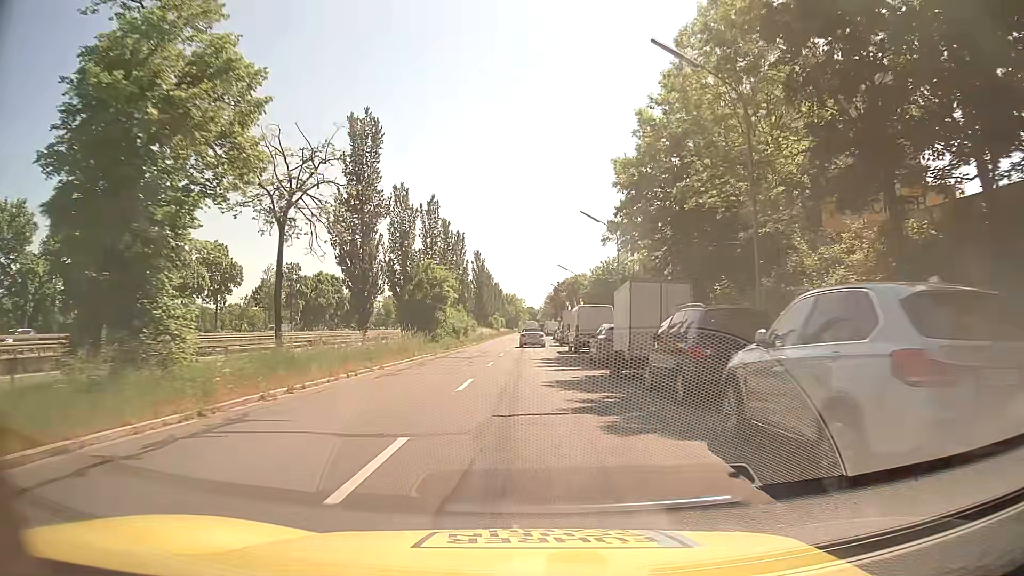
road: tertiary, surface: asphalt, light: Day
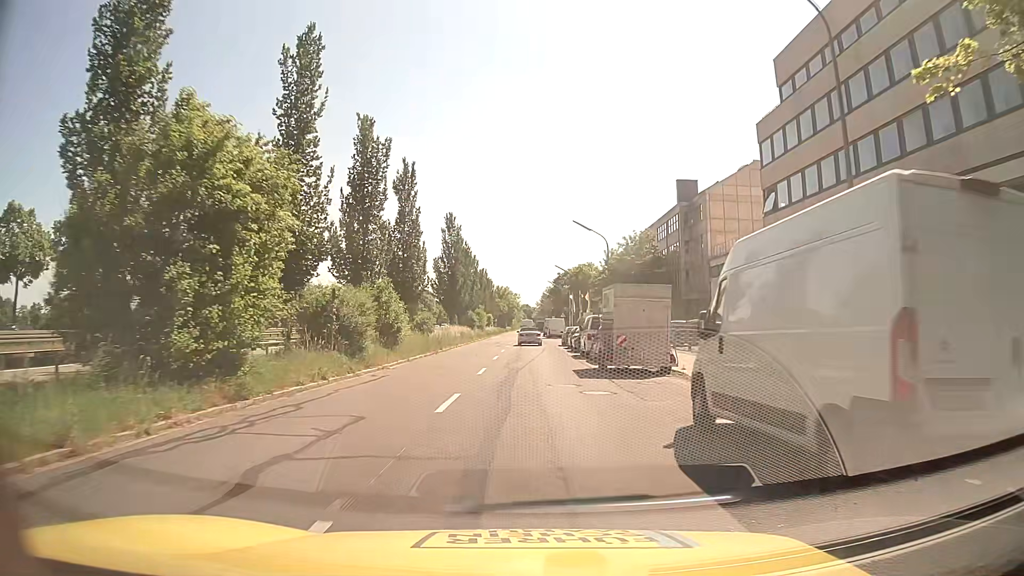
(+0.2, +30.8) m; 0°
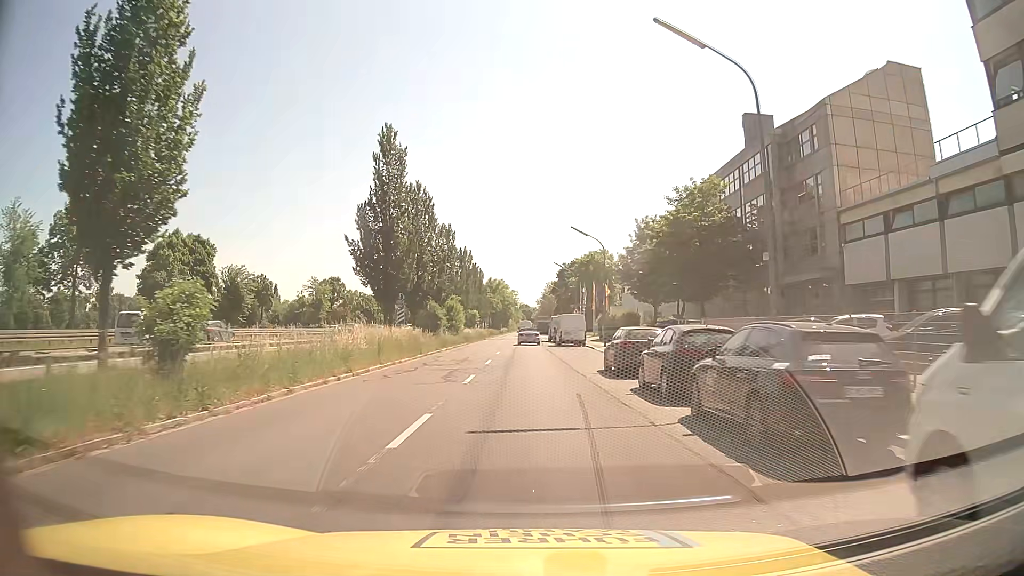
(+0.3, +30.3) m; 0°
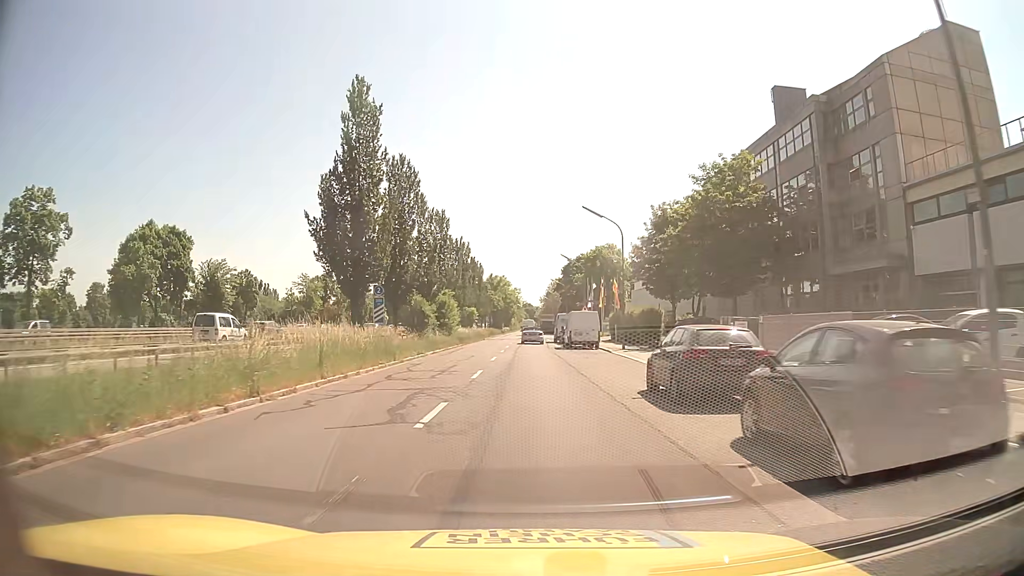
(0.0, +7.6) m; 0°
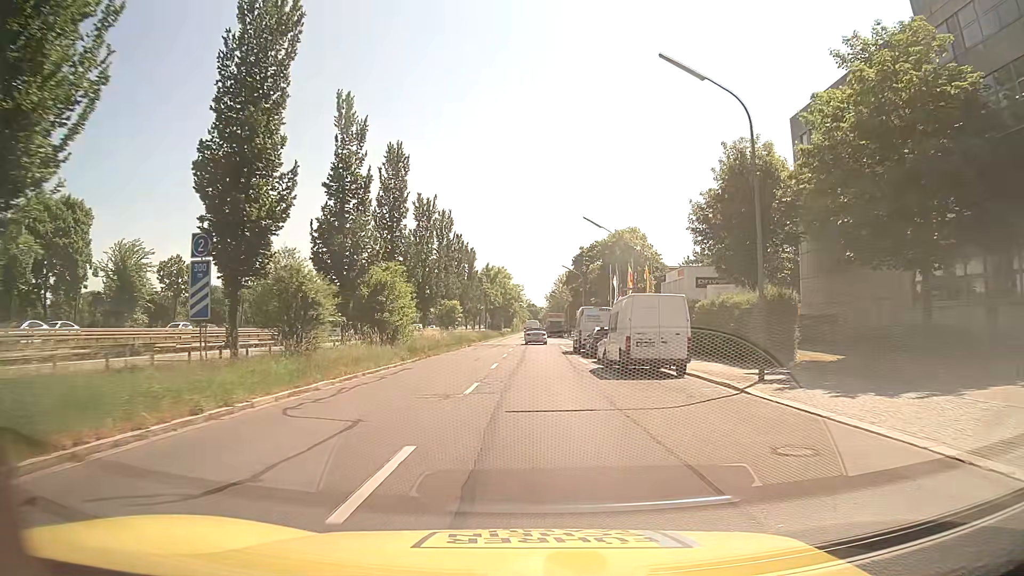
(-0.1, +22.7) m; 0°
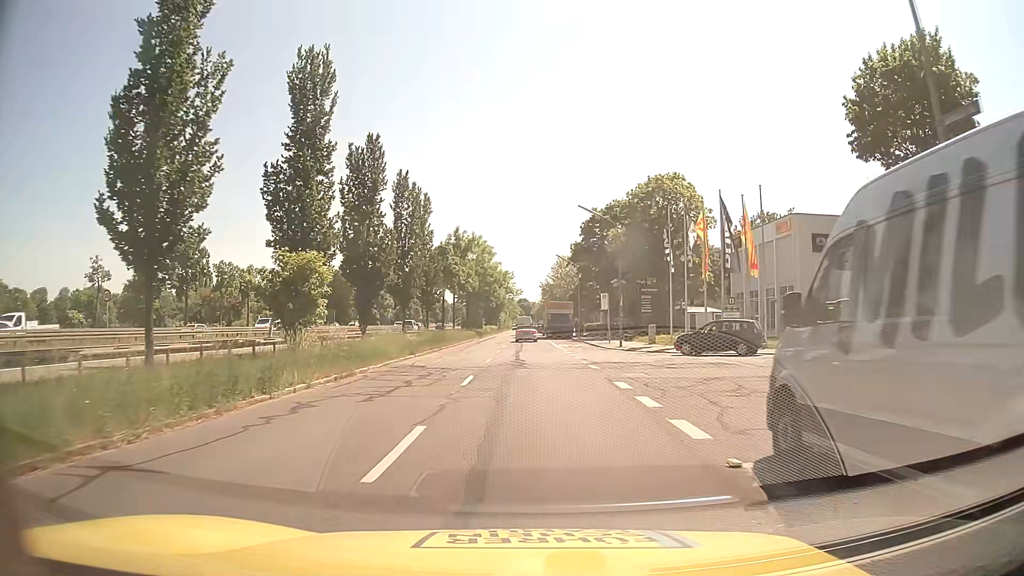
(0.0, +34.8) m; 0°
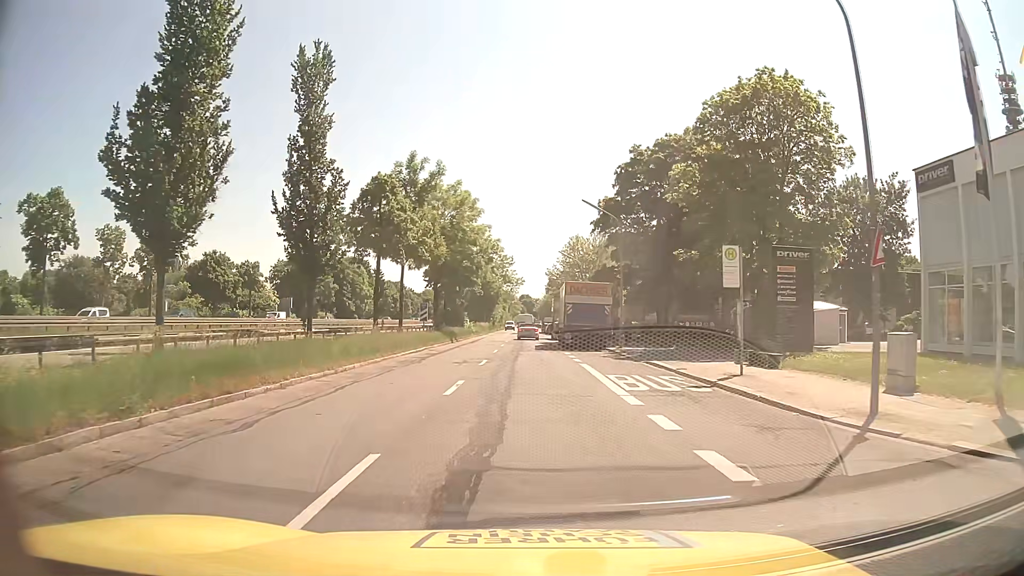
(+0.3, +29.1) m; +1°
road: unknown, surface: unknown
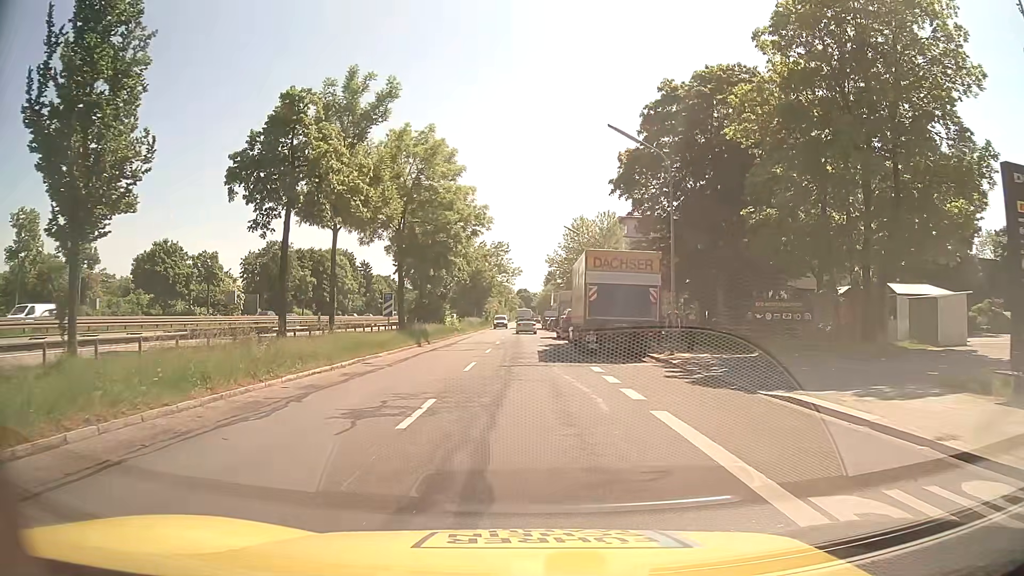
(0.0, +13.5) m; 0°
